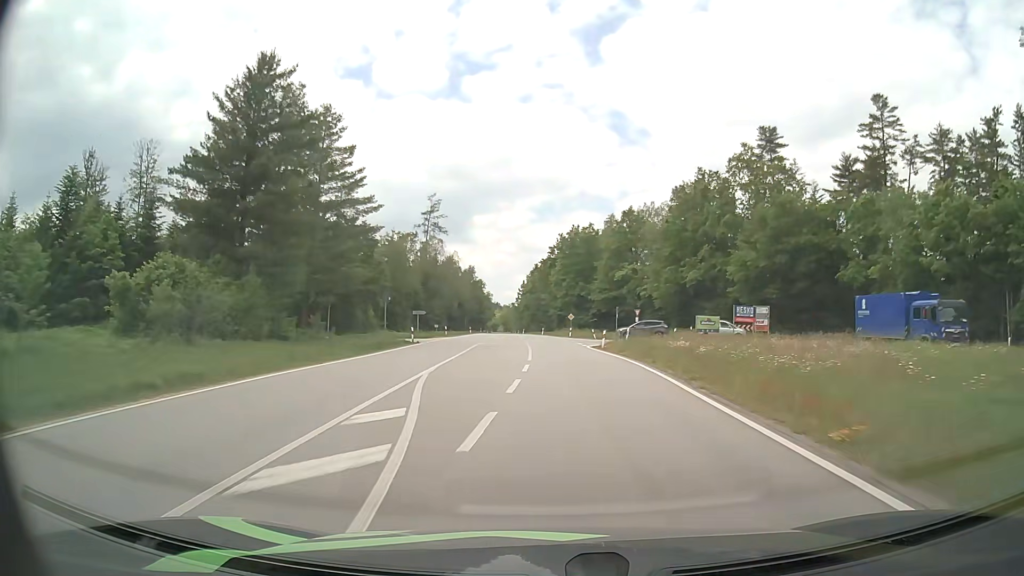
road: secondary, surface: asphalt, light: Day
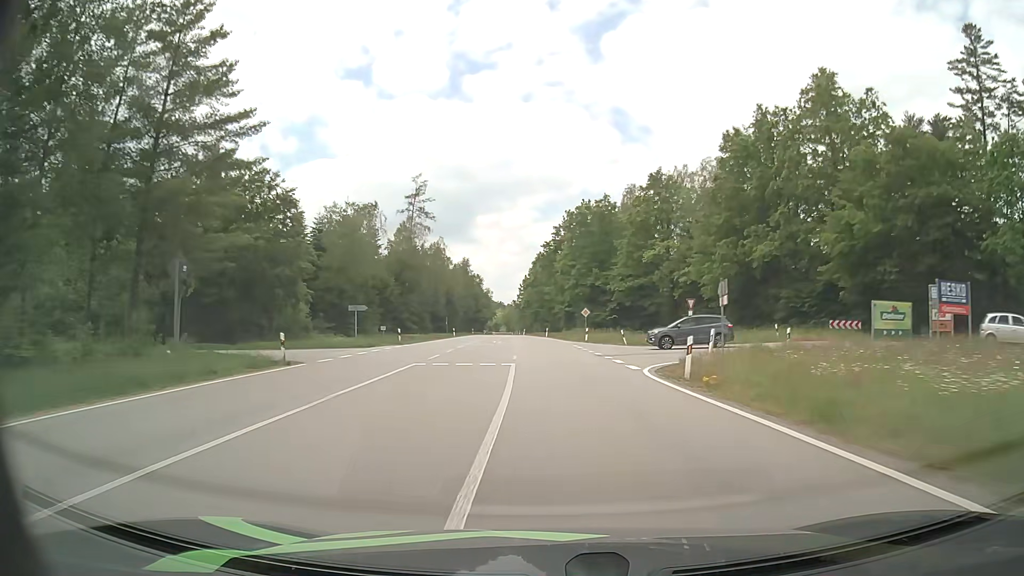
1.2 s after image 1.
(-0.1, +23.2) m; -1°
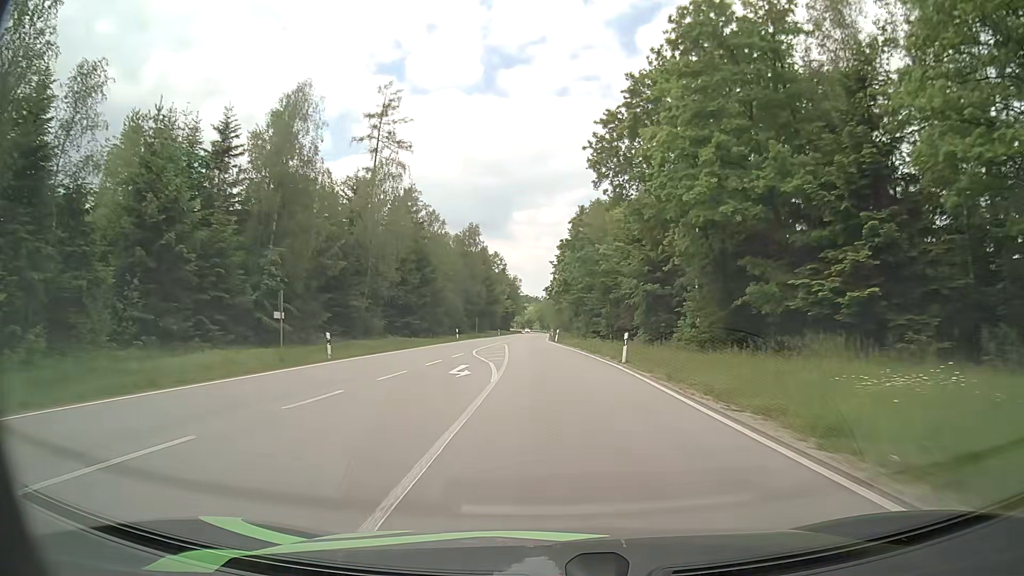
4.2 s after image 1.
(-1.4, +56.8) m; -3°
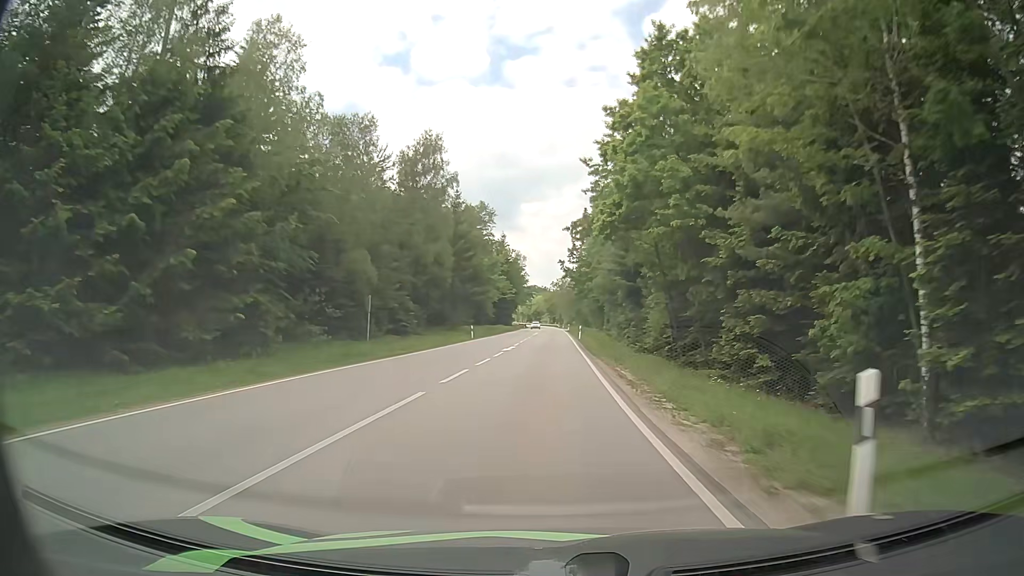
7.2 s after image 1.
(-1.1, +55.7) m; -1°
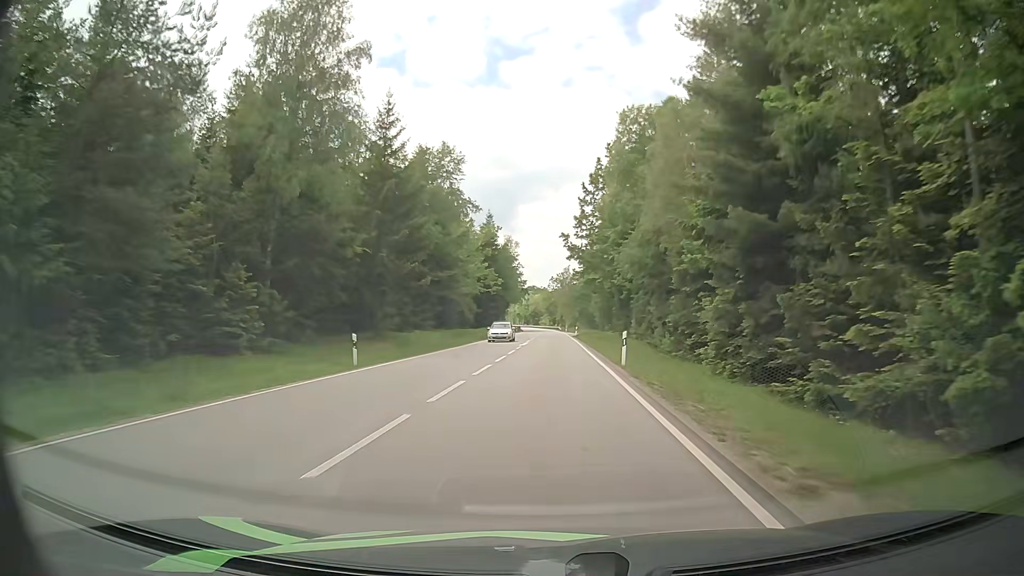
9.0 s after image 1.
(+0.3, +33.1) m; 0°
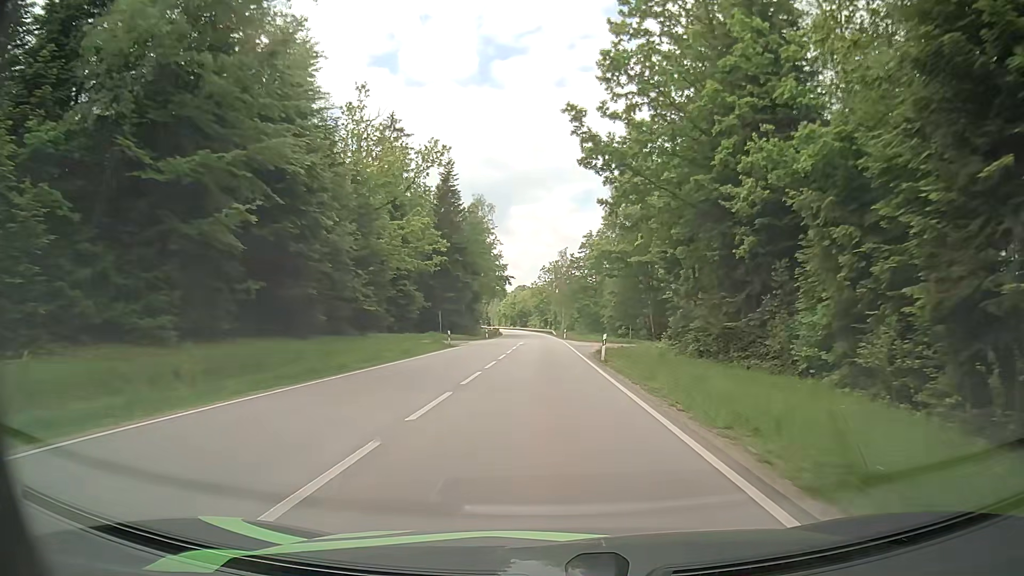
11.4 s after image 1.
(+0.4, +44.3) m; +1°
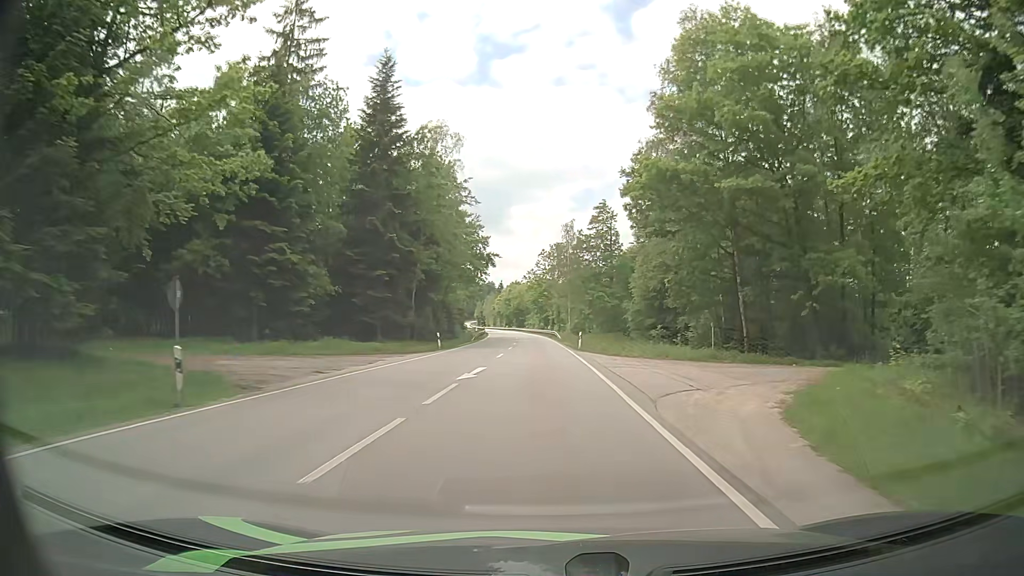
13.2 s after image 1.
(+0.2, +34.1) m; -1°
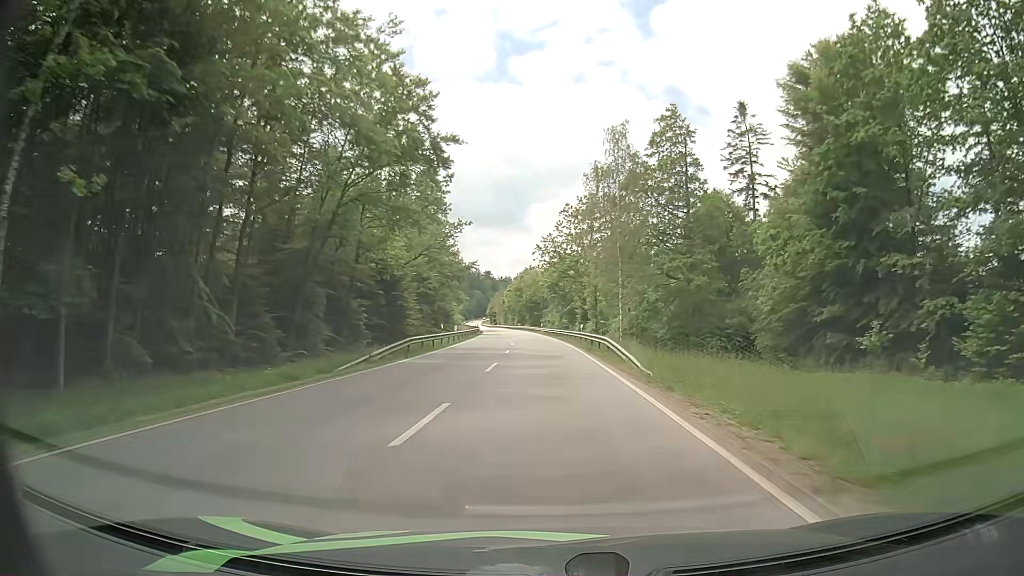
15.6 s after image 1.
(-0.2, +47.0) m; -1°
(0, +10) (0, +20) (0, +30) (0, +40) (-1, +50) (-1, +60) (-1, +70) (-2, +80) (-3, +90) (-3, +100) m
